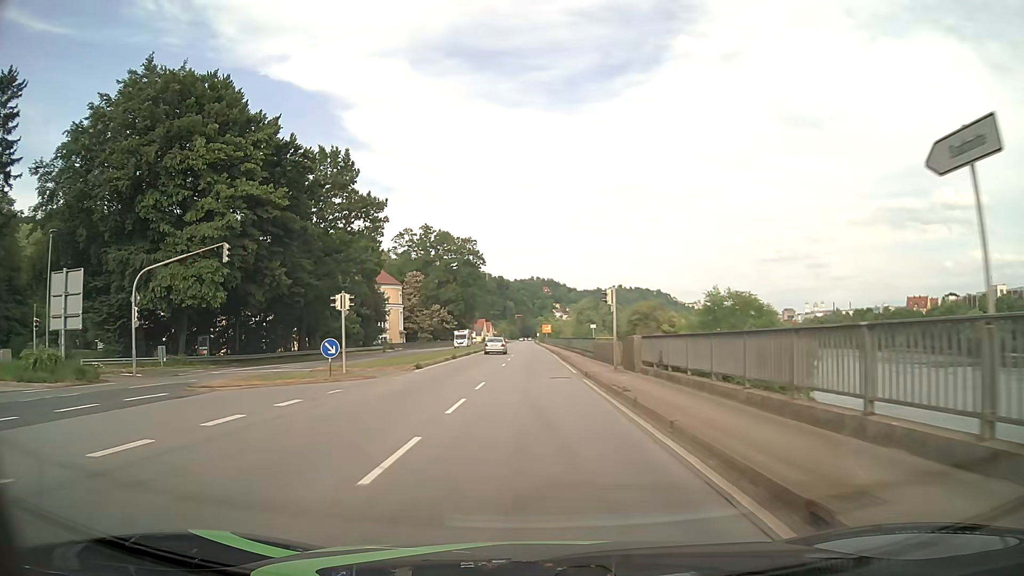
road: primary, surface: asphalt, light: Day
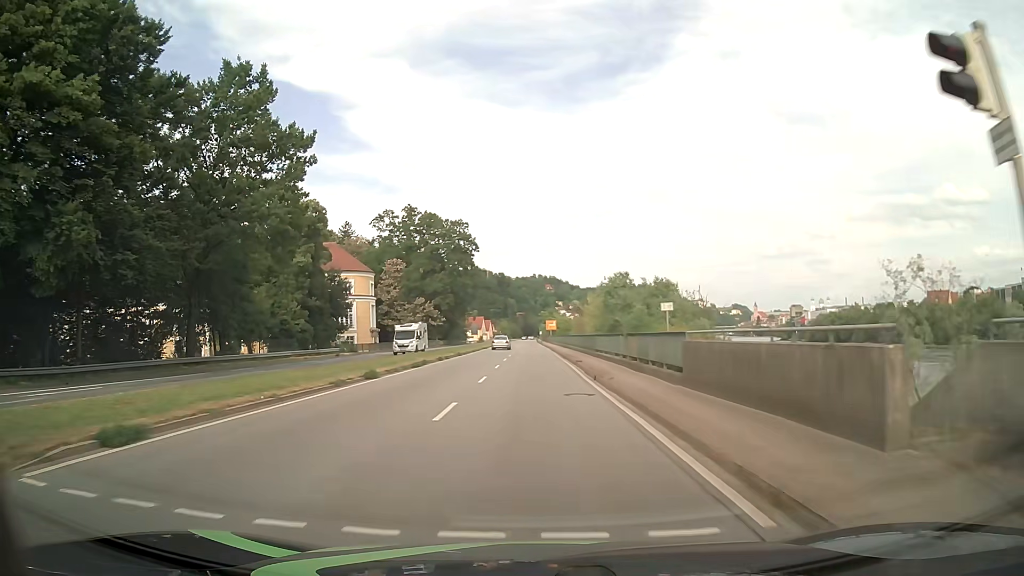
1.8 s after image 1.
(-0.1, +22.8) m; 0°
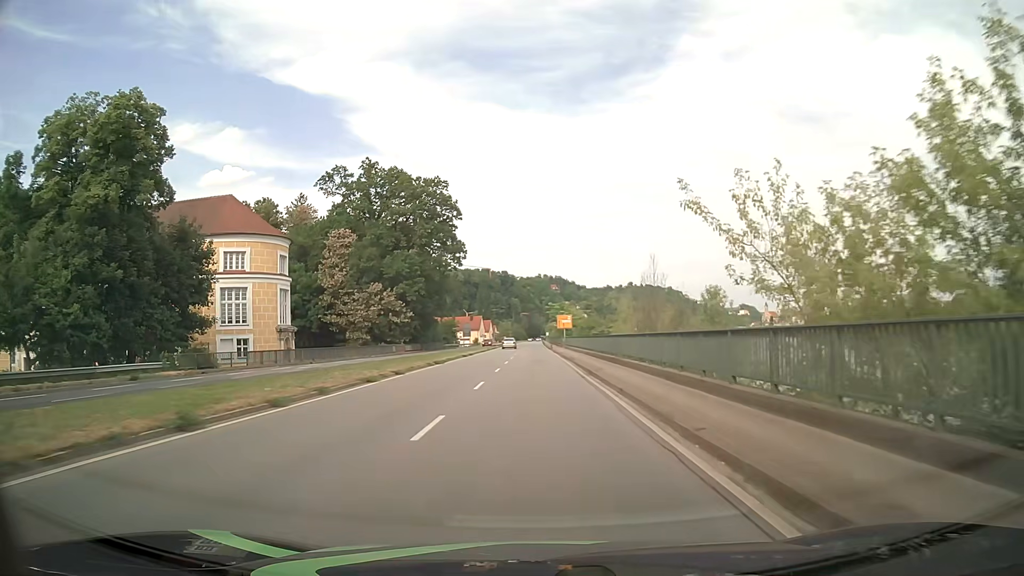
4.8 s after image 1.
(-0.5, +38.0) m; -1°
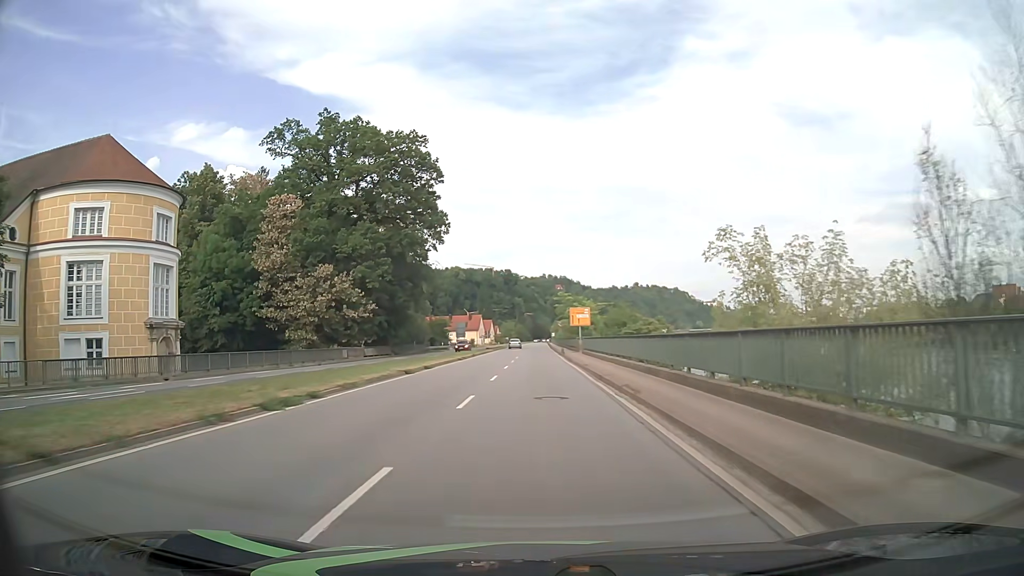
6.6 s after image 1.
(0.0, +22.8) m; 0°
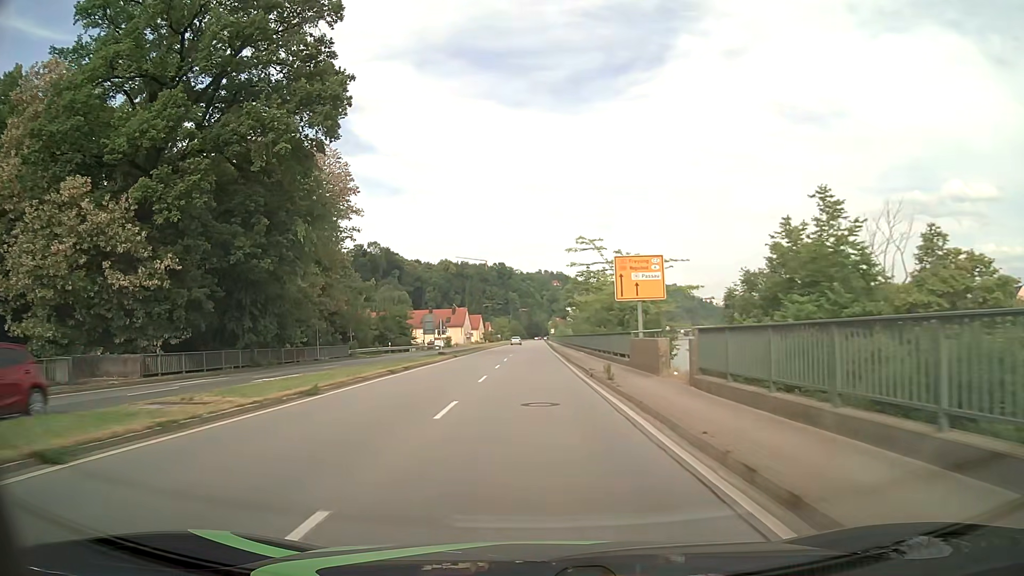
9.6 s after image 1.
(+0.2, +38.0) m; +1°
(0, +10) (0, +20) (0, +30) (0, +40) (0, +50) (-1, +60) (-1, +70) (-1, +80) (-1, +90) (-1, +100) m
